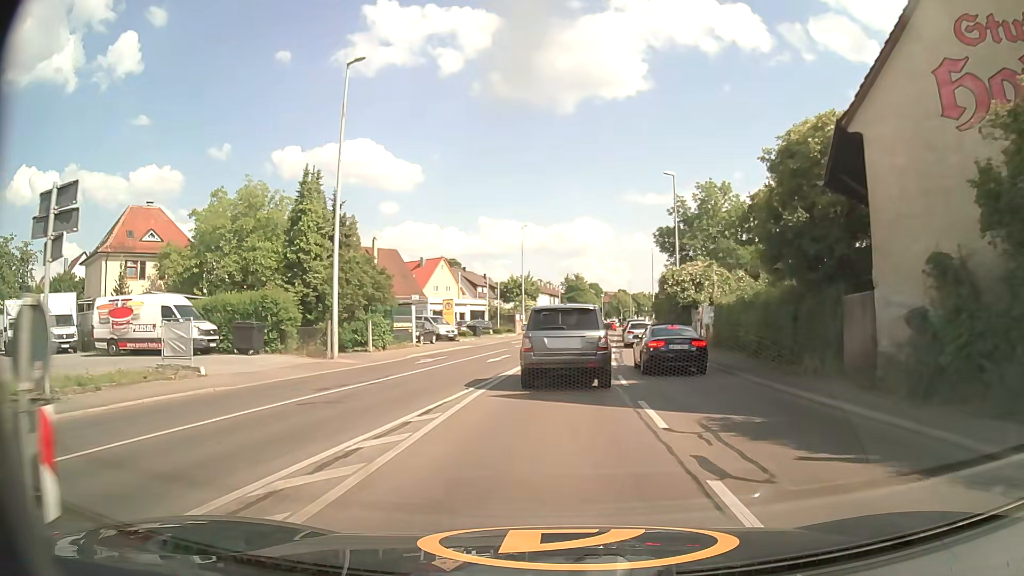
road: primary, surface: asphalt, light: Day
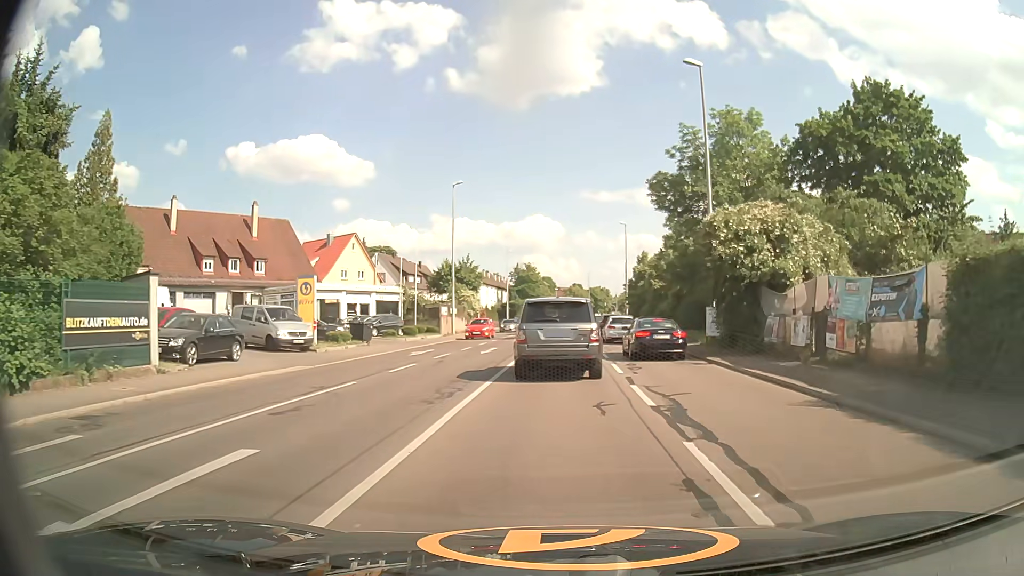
(+0.6, +23.1) m; +5°
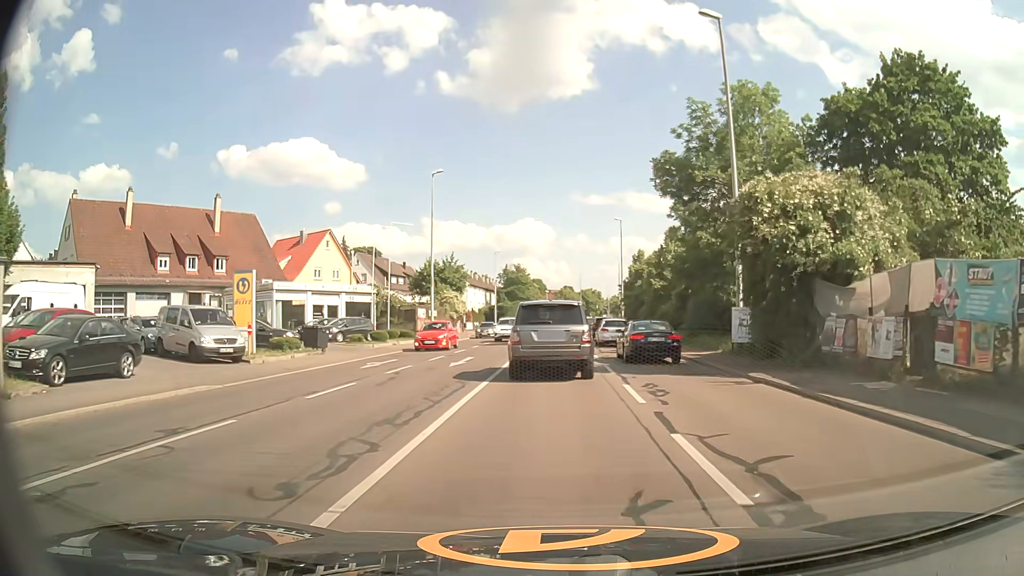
(0.0, +5.6) m; 0°
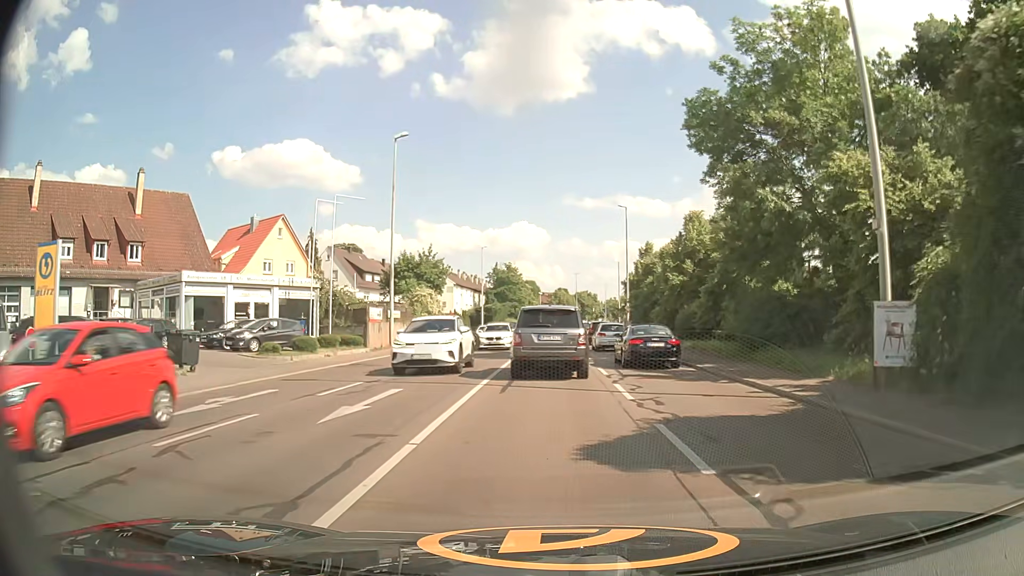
(+0.1, +11.2) m; 0°
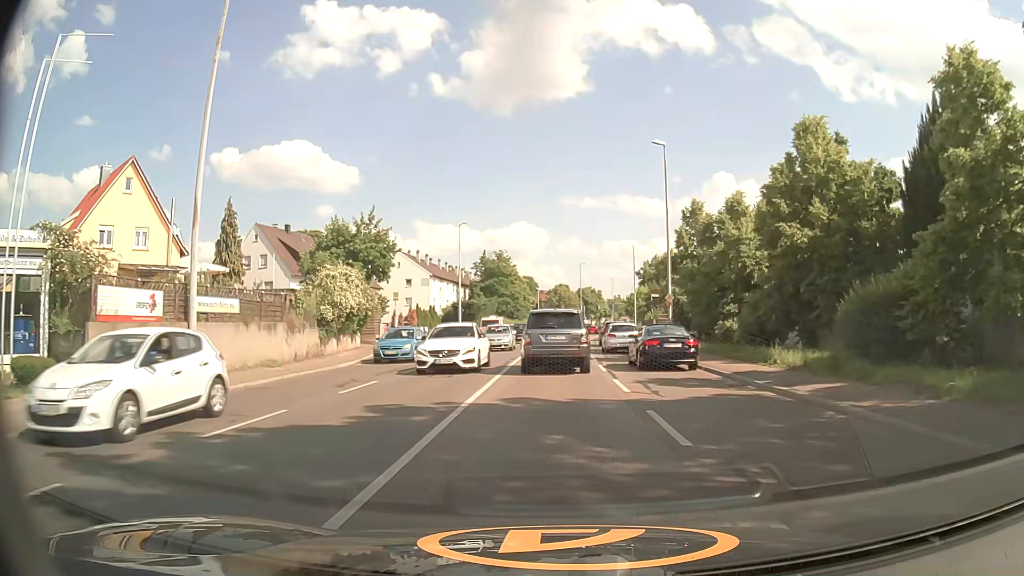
(0.0, +23.3) m; 0°
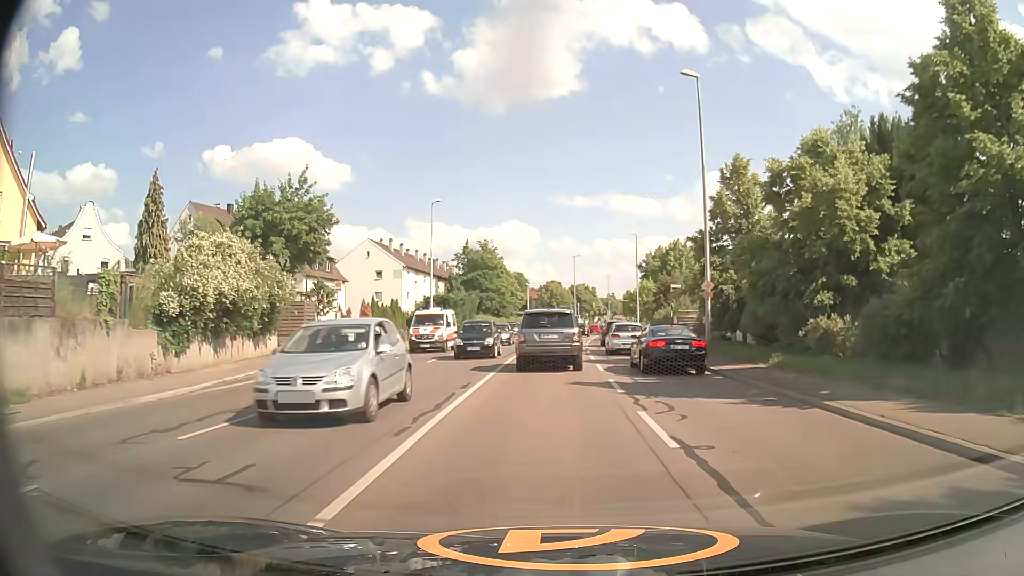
(+0.1, +12.5) m; +1°
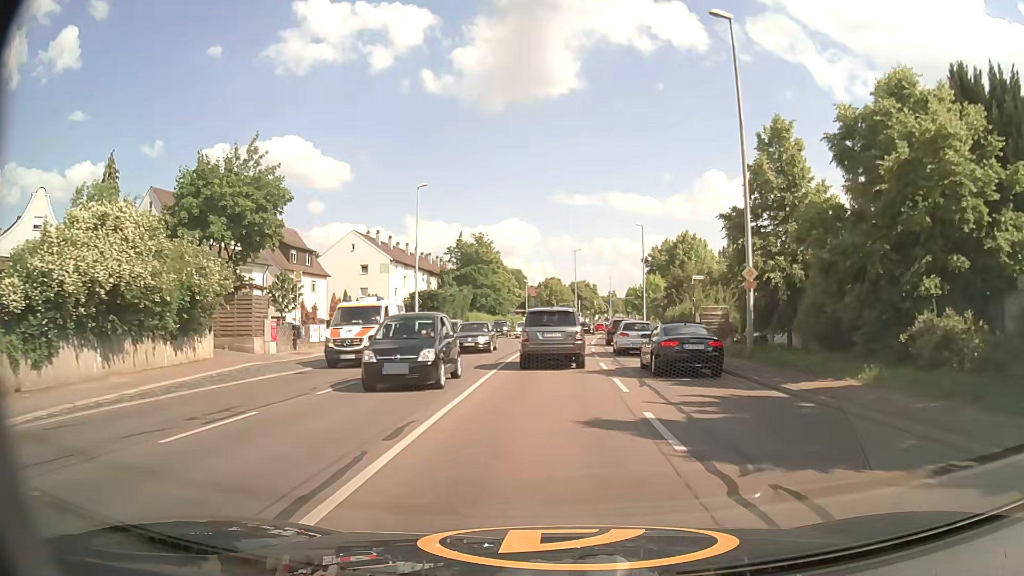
(0.0, +6.5) m; 0°
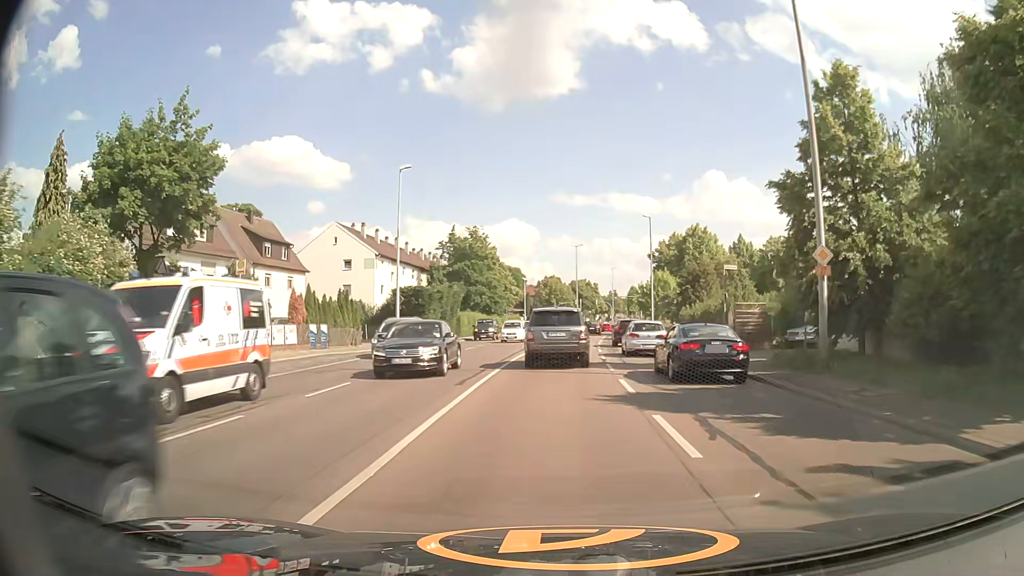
(0.0, +6.5) m; 0°
(0, +10) (0, +20) (+1, +30) (+1, +40) (+2, +50) (+3, +60) (+4, +70) (+5, +80) (+6, +90) (+8, +100) m
